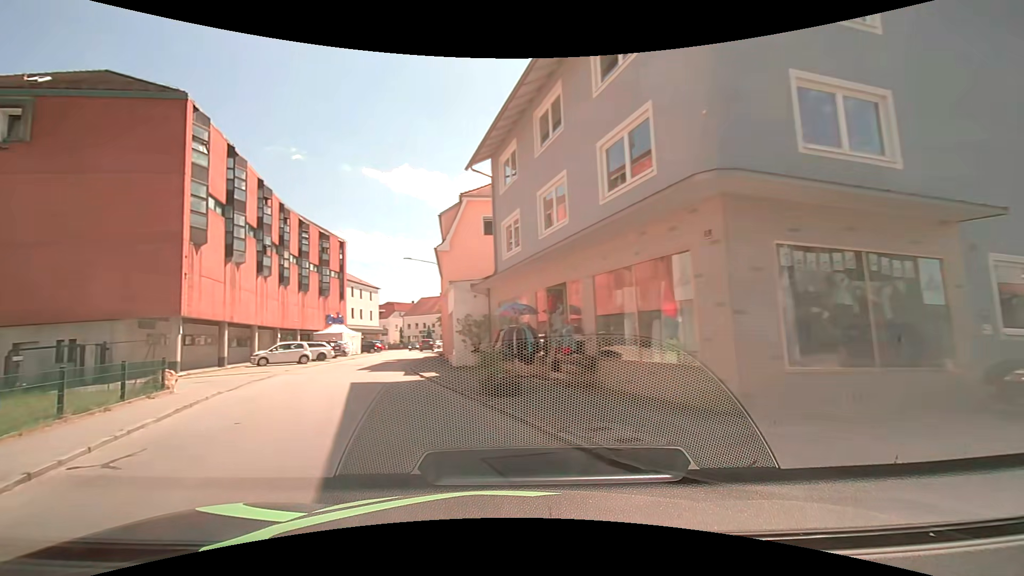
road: tertiary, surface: asphalt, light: Day
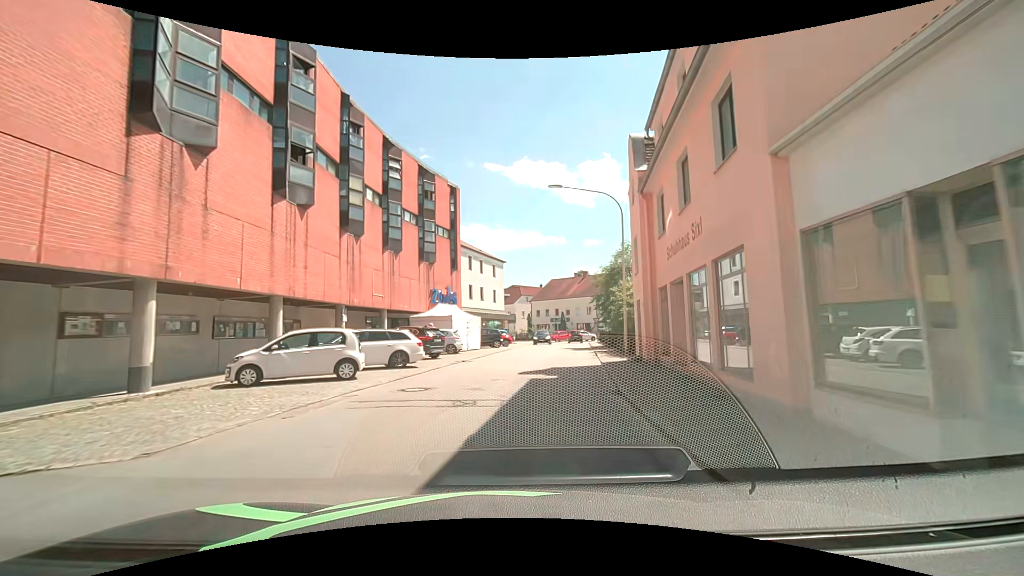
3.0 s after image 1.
(-6.1, +21.1) m; -16°
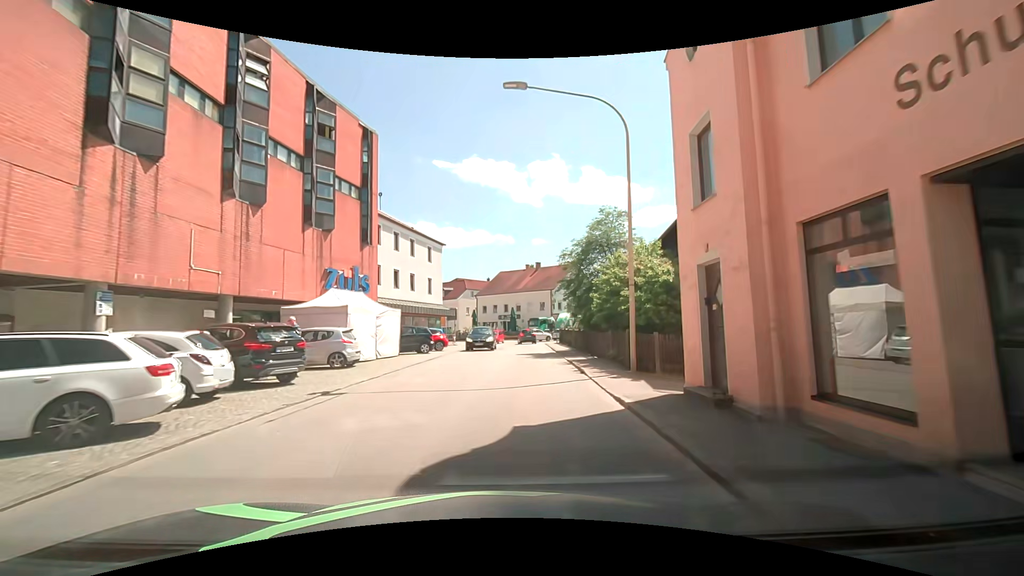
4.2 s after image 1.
(+0.6, +11.3) m; +5°
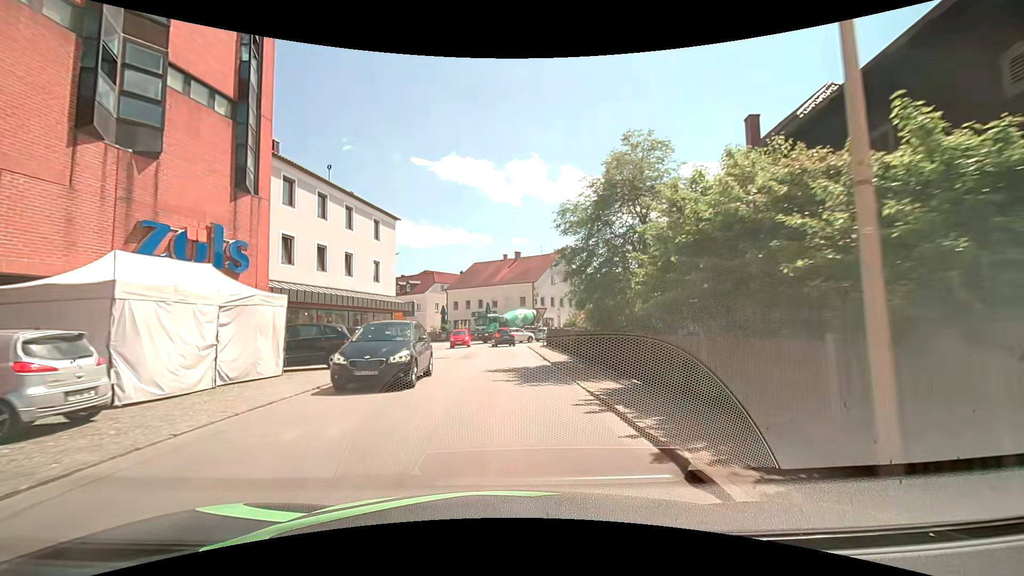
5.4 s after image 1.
(+0.5, +10.8) m; +3°
